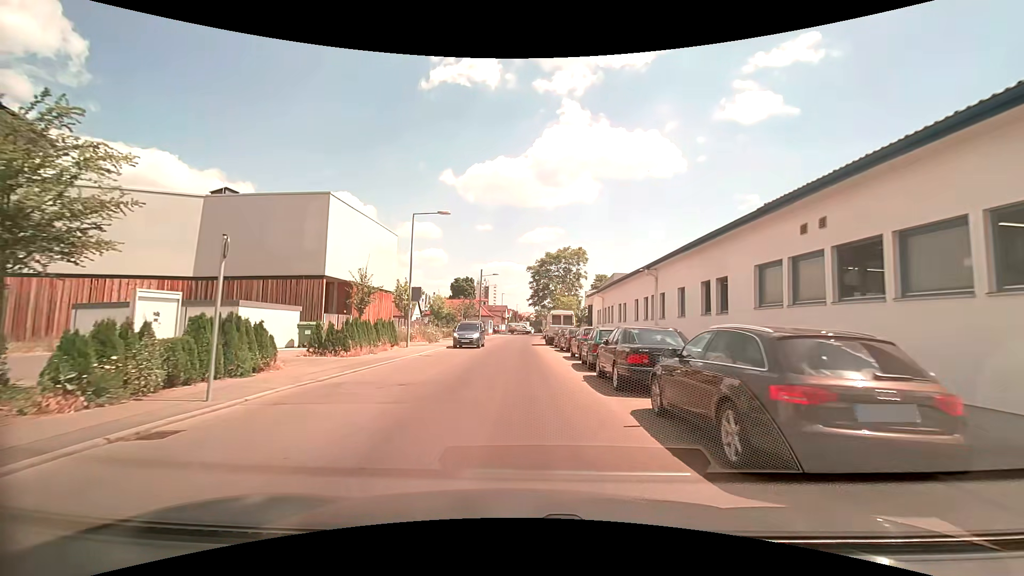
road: unclassified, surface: asphalt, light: Day
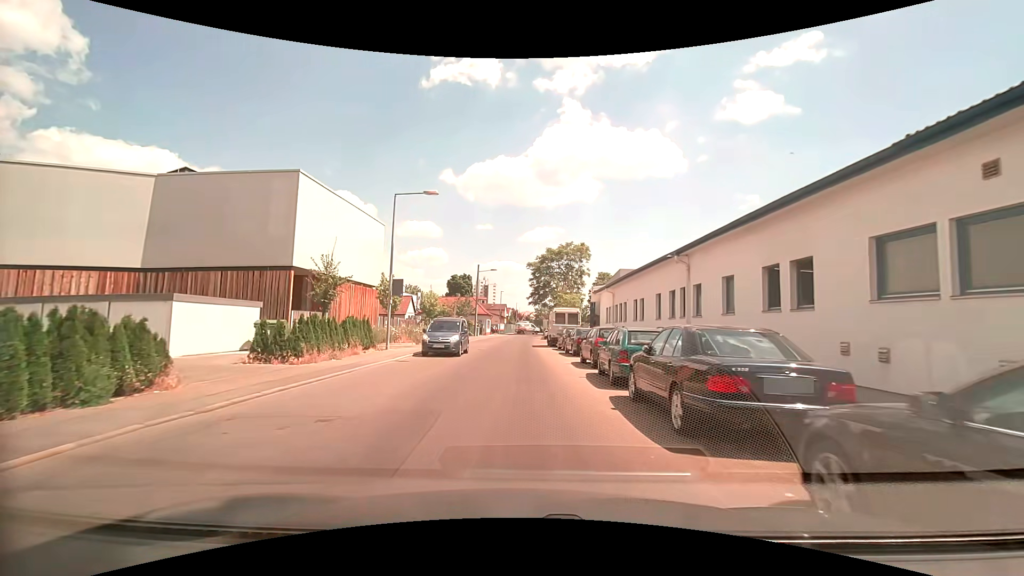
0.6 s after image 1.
(0.0, +4.4) m; -1°
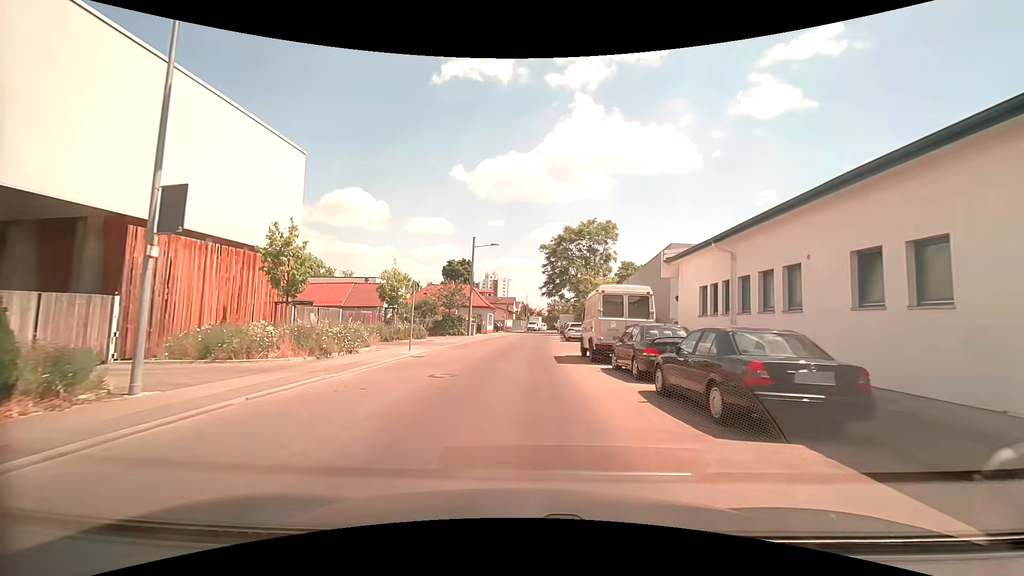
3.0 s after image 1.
(0.0, +17.5) m; 0°
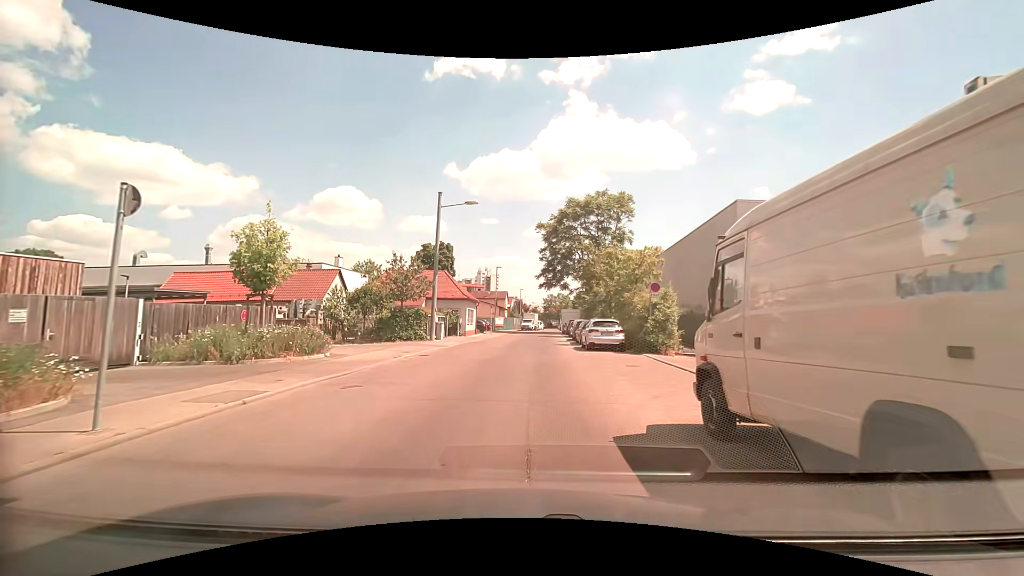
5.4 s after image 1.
(0.0, +15.2) m; 0°
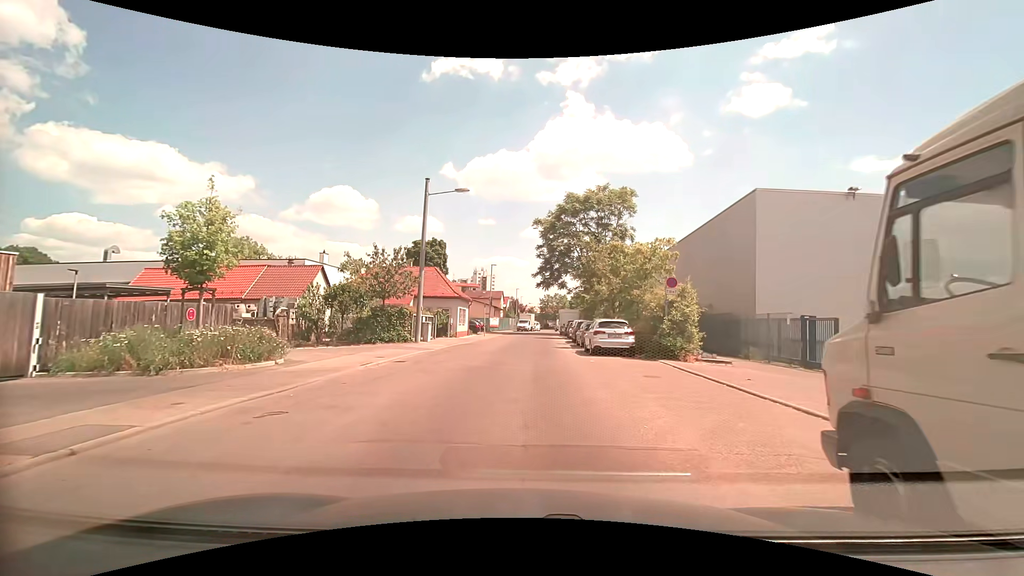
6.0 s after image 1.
(0.0, +3.0) m; +1°
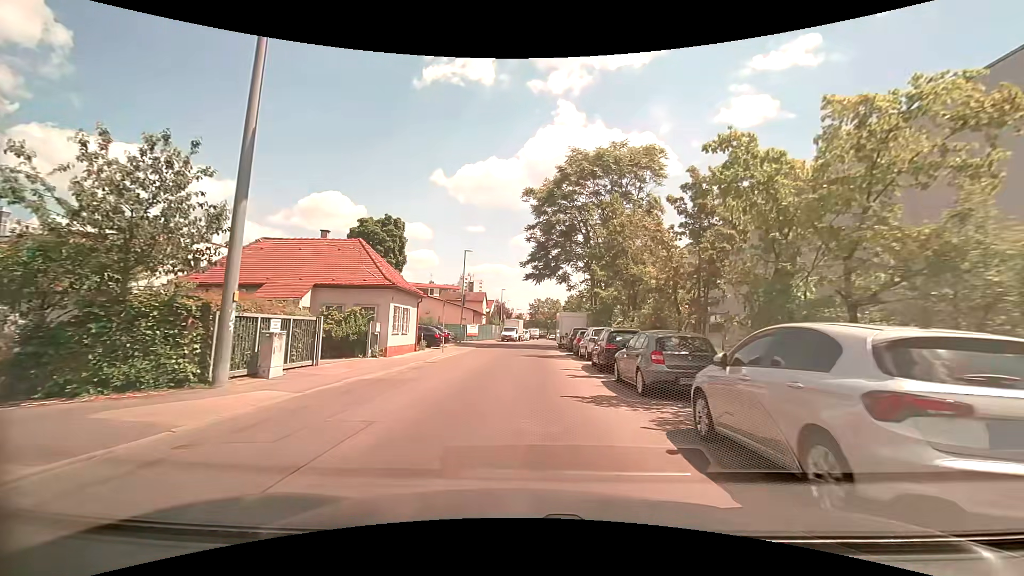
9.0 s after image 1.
(+0.3, +16.7) m; +1°
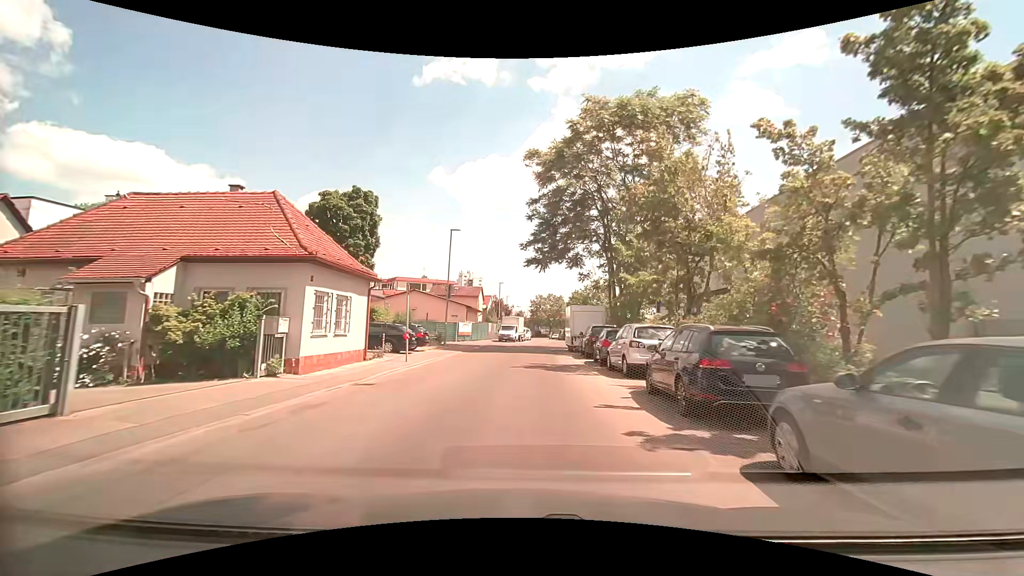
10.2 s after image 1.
(0.0, +8.7) m; +1°
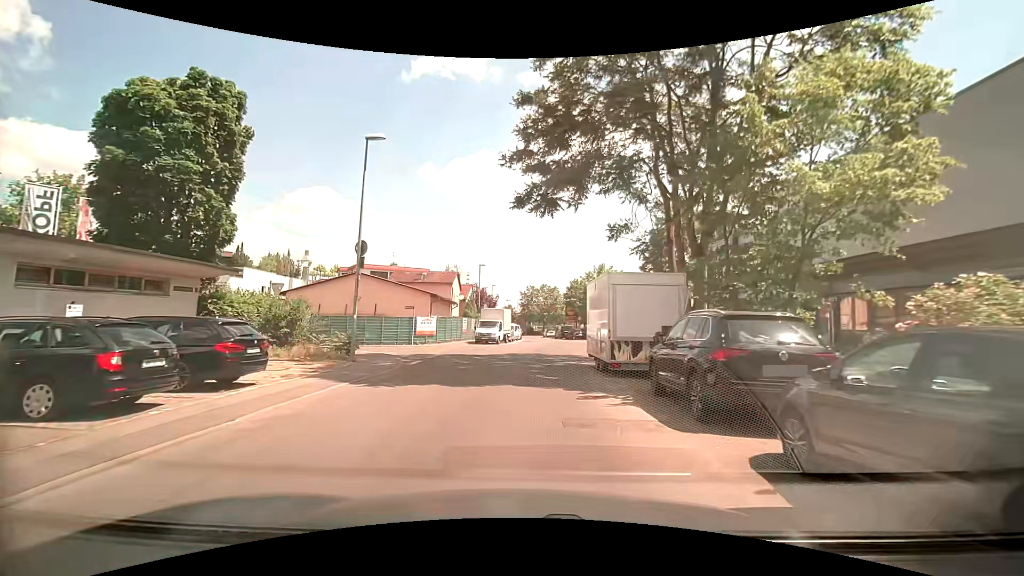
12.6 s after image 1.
(0.0, +16.6) m; +1°
(0, +10) (0, +20) (+3, +30) (+4, +40) (+4, +50) (+4, +60) (+3, +70) (+1, +79) (0, +89) (-4, +99) m
